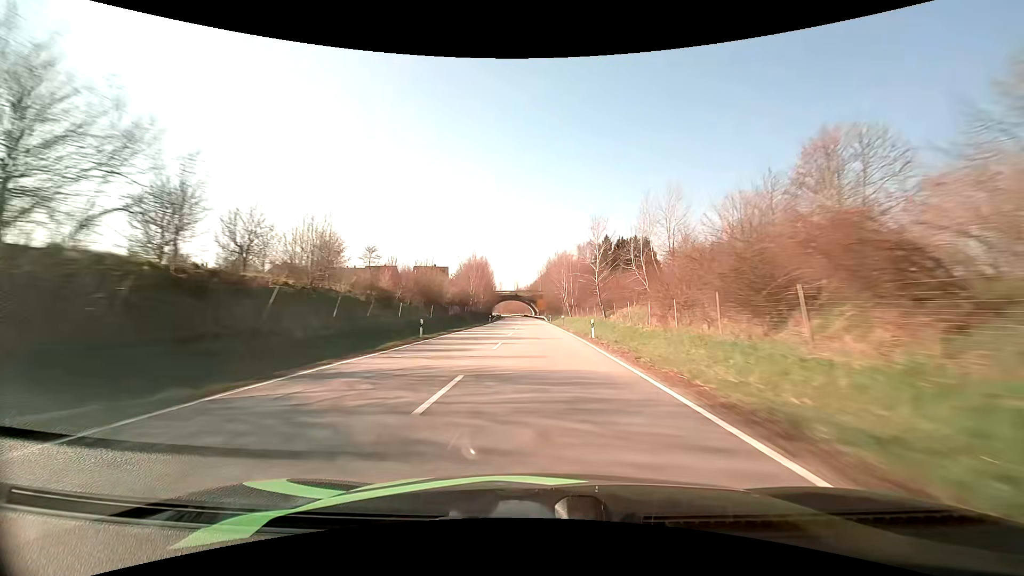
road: primary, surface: asphalt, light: Day
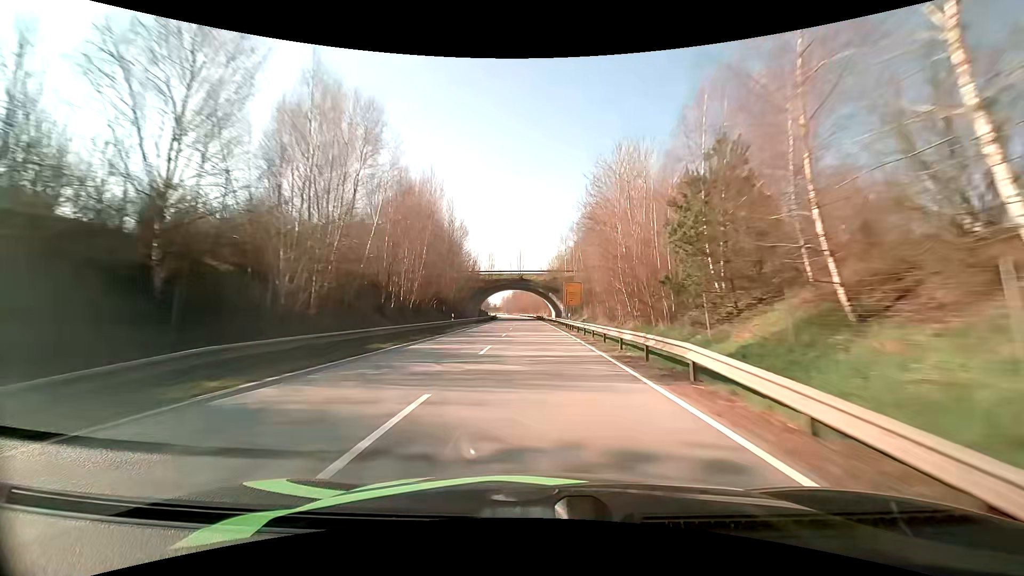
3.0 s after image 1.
(-1.4, +87.0) m; -2°
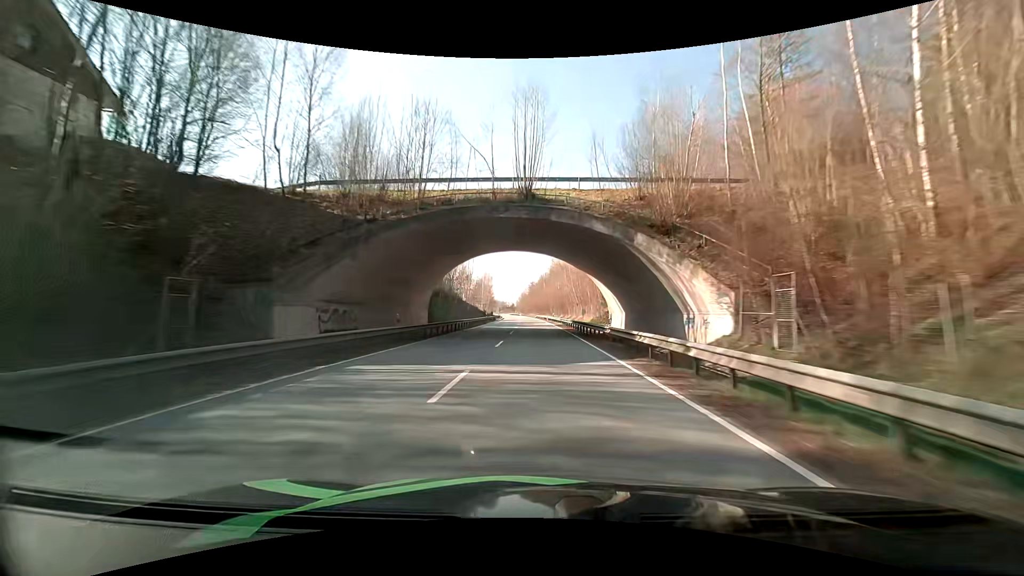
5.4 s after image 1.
(-1.6, +69.0) m; -2°
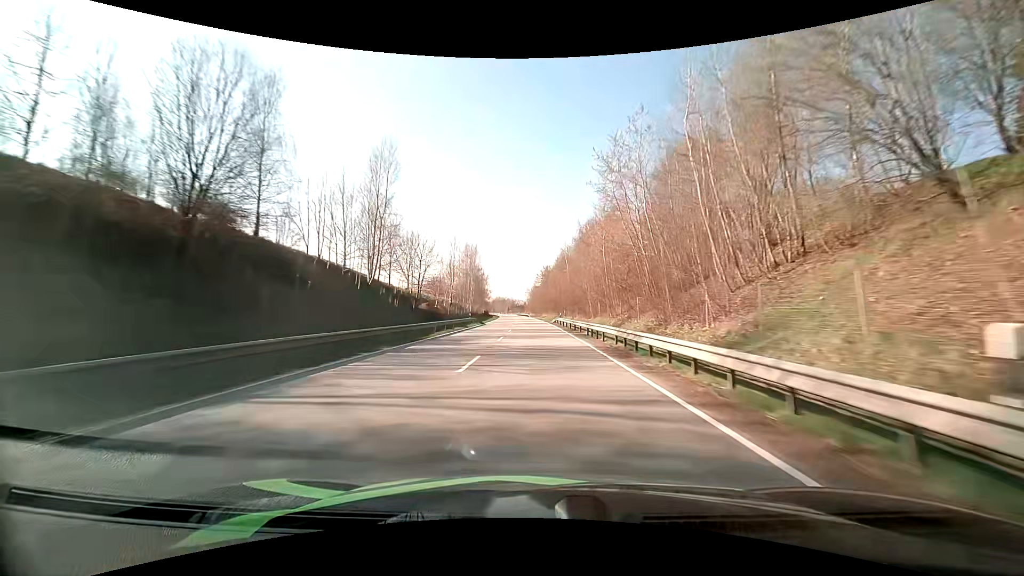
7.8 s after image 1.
(-0.8, +68.6) m; -2°
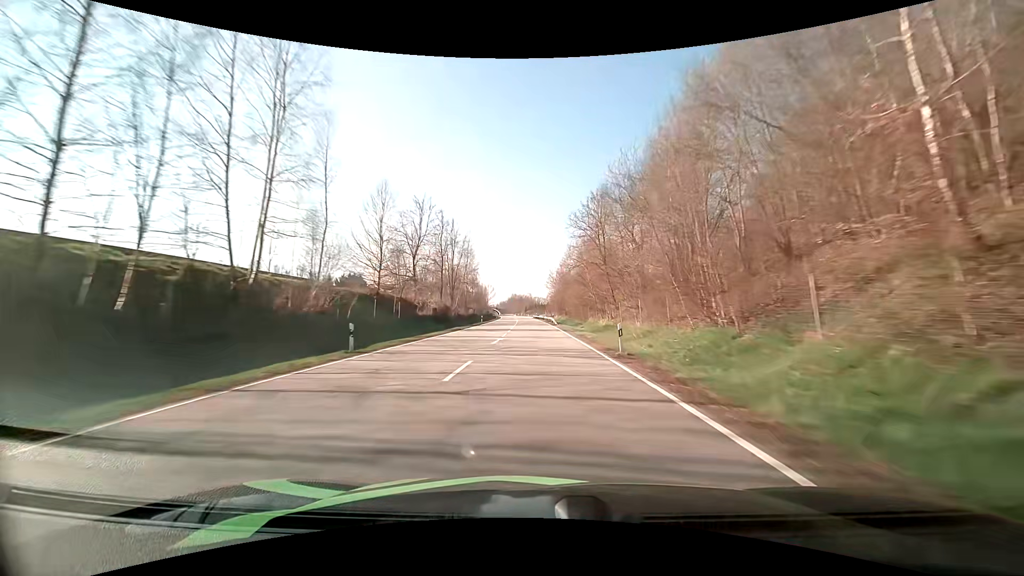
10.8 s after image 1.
(-1.7, +85.6) m; -2°
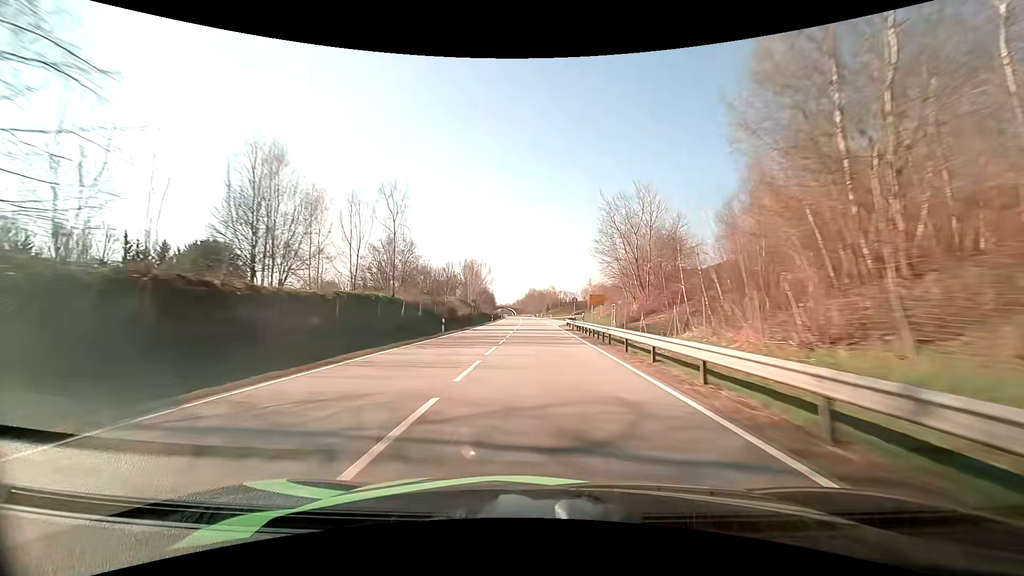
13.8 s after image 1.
(-2.4, +85.3) m; -3°
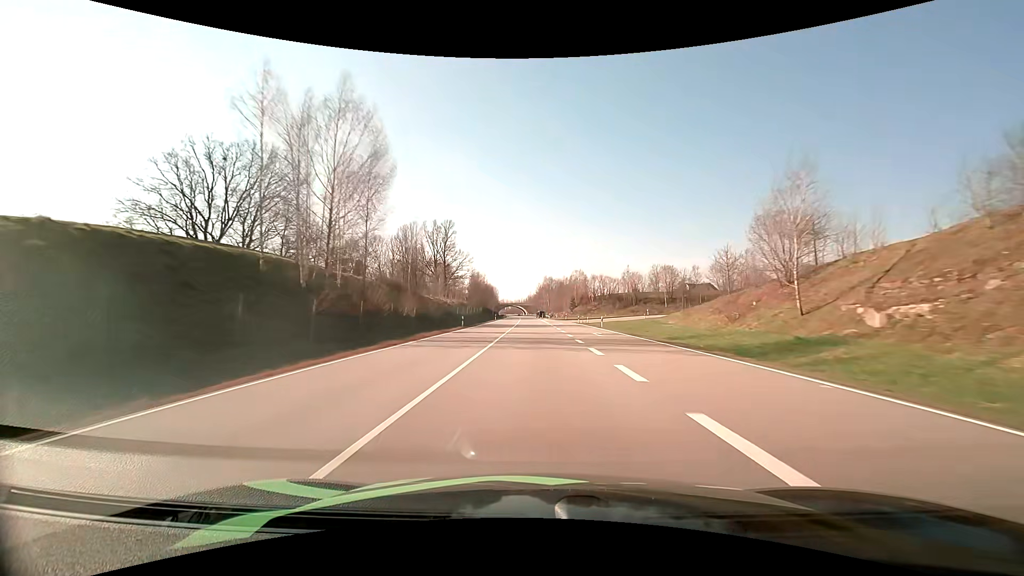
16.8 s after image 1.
(-1.2, +84.7) m; -2°
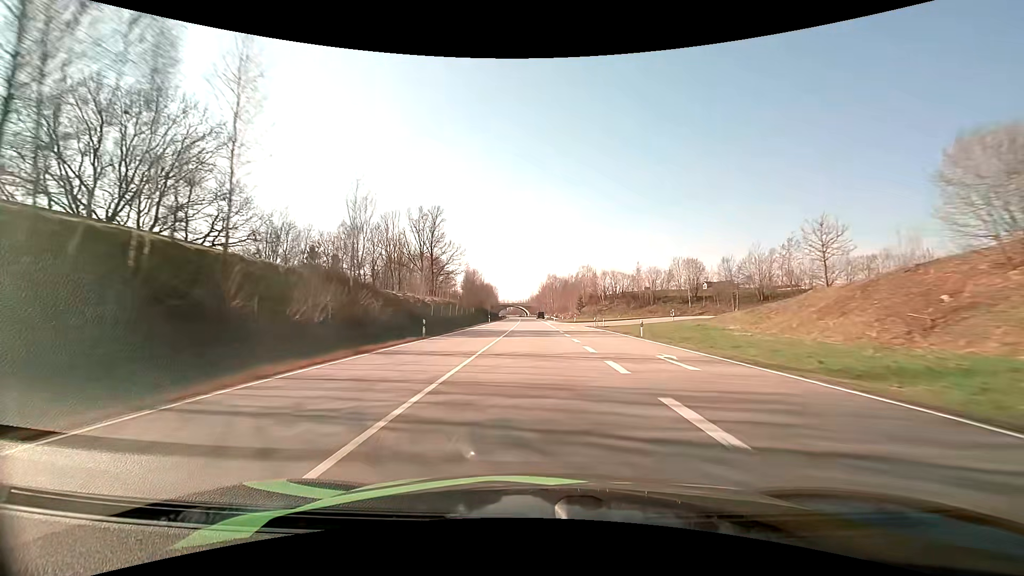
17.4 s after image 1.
(-0.1, +16.8) m; 0°
(0, +10) (0, +20) (0, +30) (0, +40) (0, +50) (-1, +60) (-1, +70) (-1, +80) (-1, +90) (-2, +100) m
